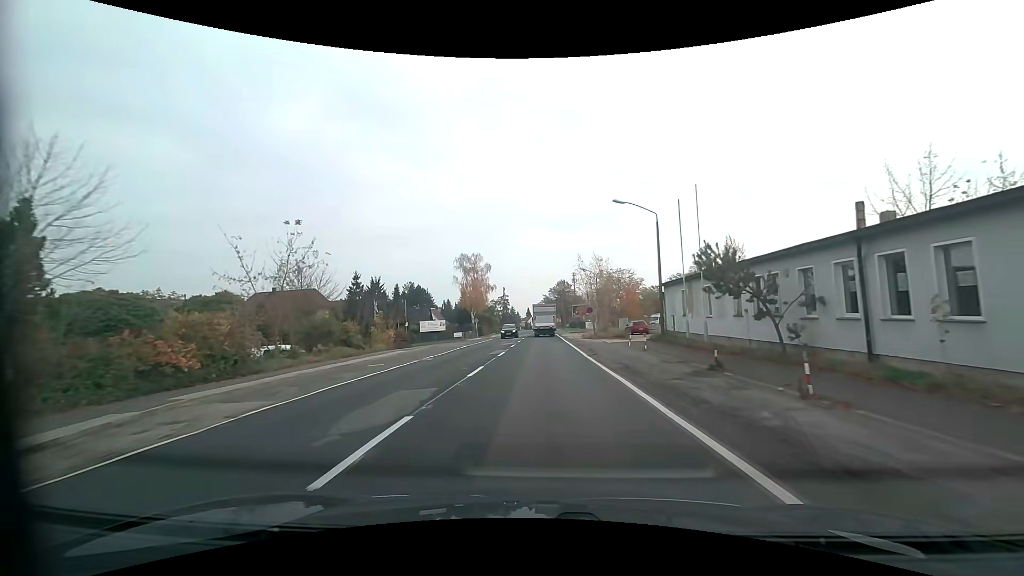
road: primary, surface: asphalt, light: Day
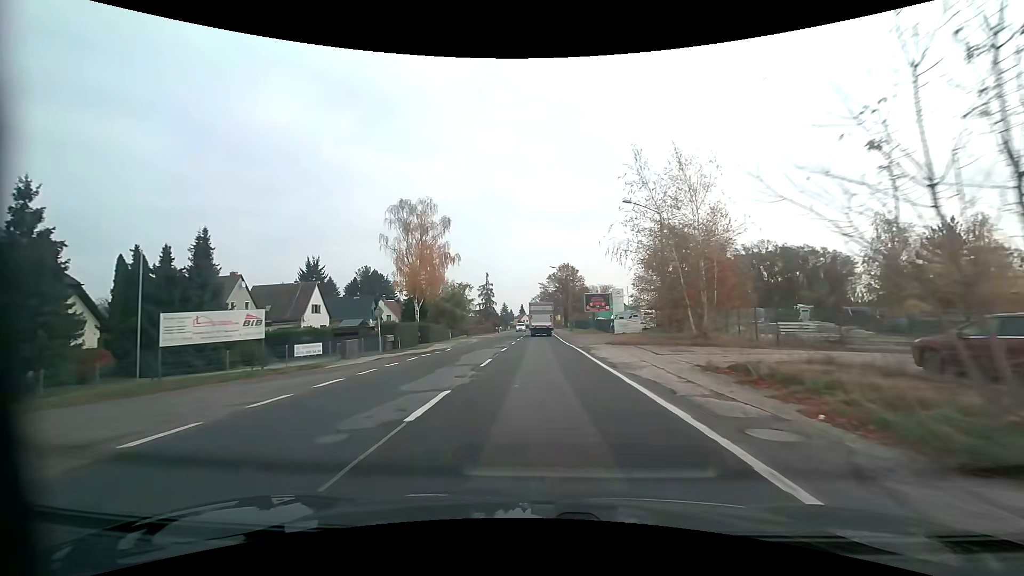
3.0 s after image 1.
(+0.2, +42.2) m; 0°
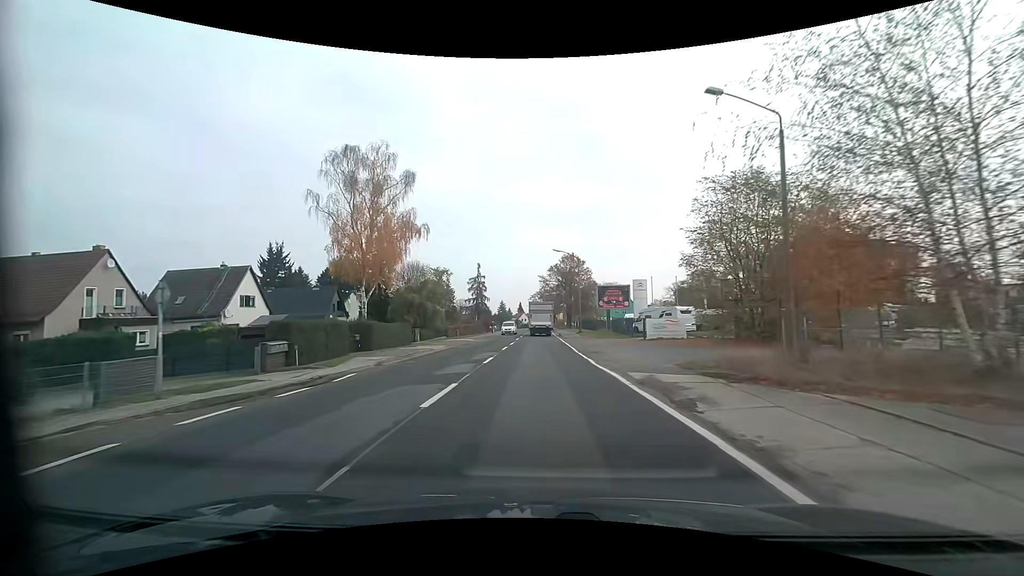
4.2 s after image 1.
(+0.1, +16.9) m; 0°
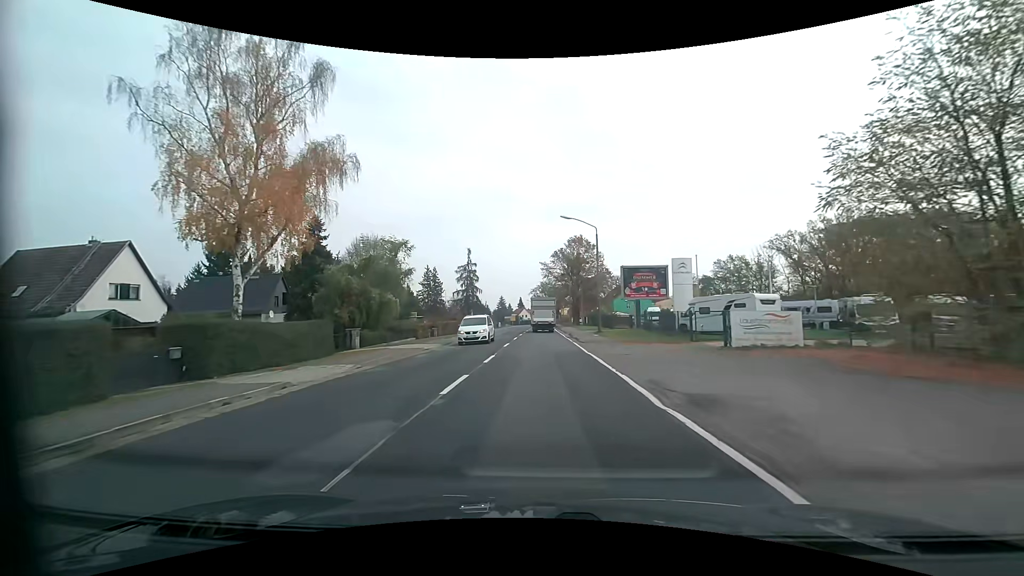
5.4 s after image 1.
(-0.1, +16.8) m; 0°
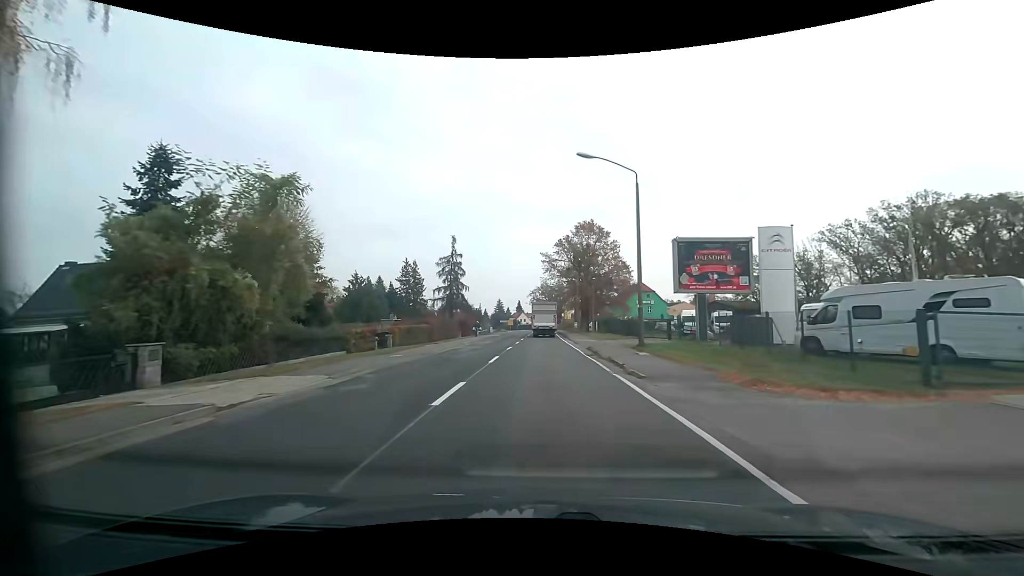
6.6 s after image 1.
(-0.1, +16.8) m; 0°
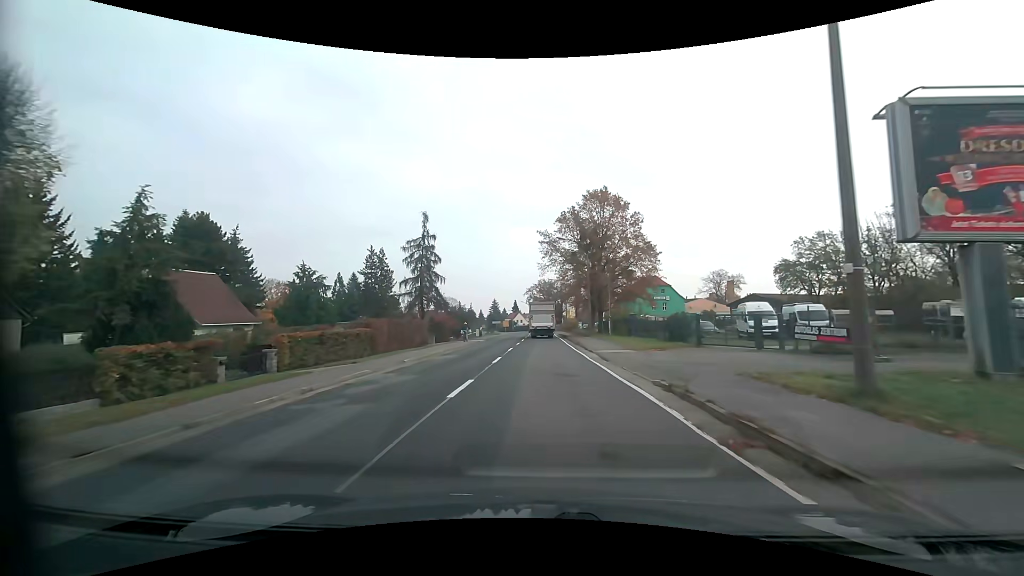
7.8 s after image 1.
(0.0, +16.8) m; 0°
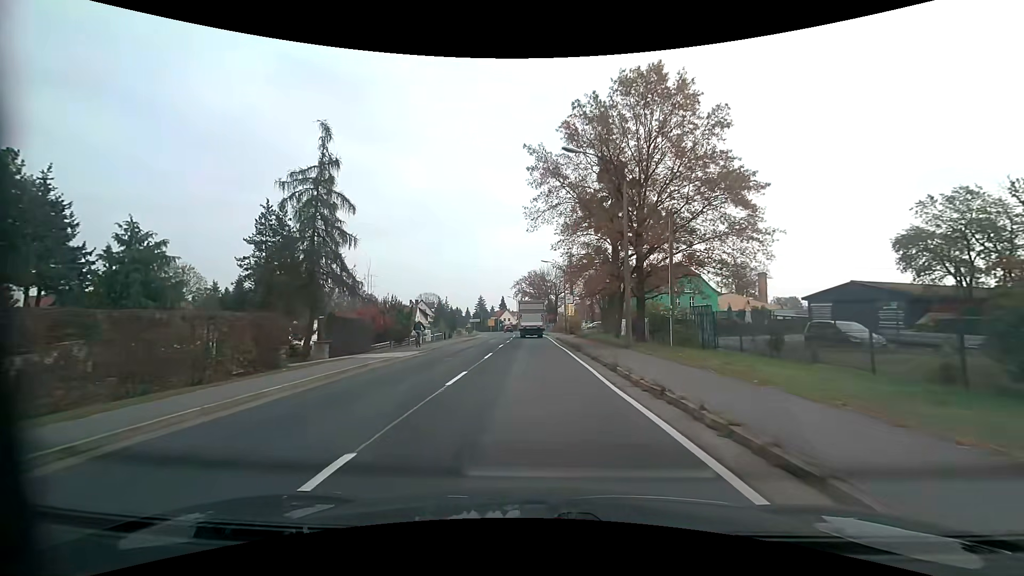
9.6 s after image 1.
(+0.3, +24.9) m; +1°
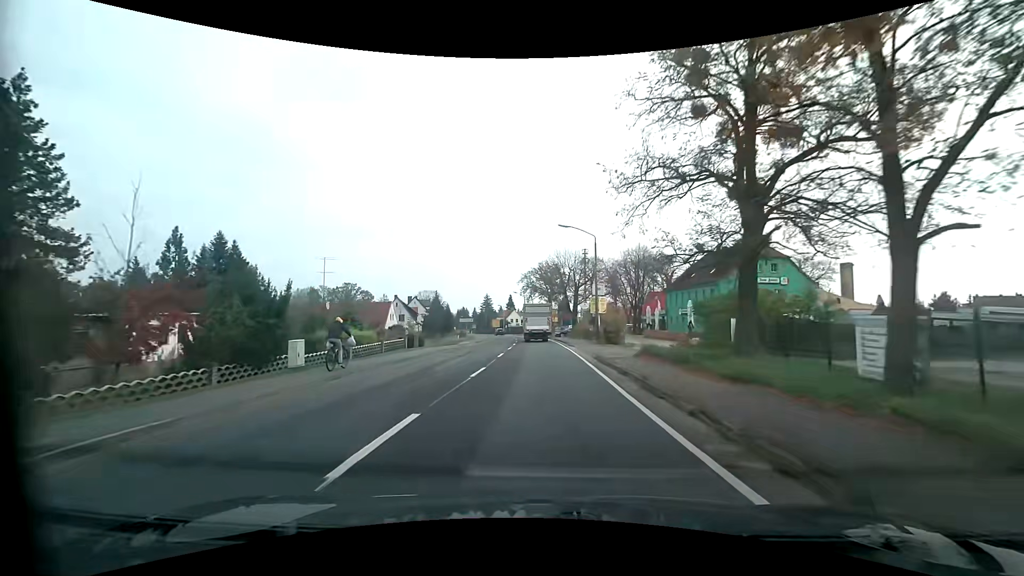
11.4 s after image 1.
(-0.2, +24.6) m; -1°
(0, +10) (0, +20) (0, +30) (0, +40) (0, +50) (-1, +60) (-1, +70) (-2, +80) (-3, +90) (-5, +100) m
